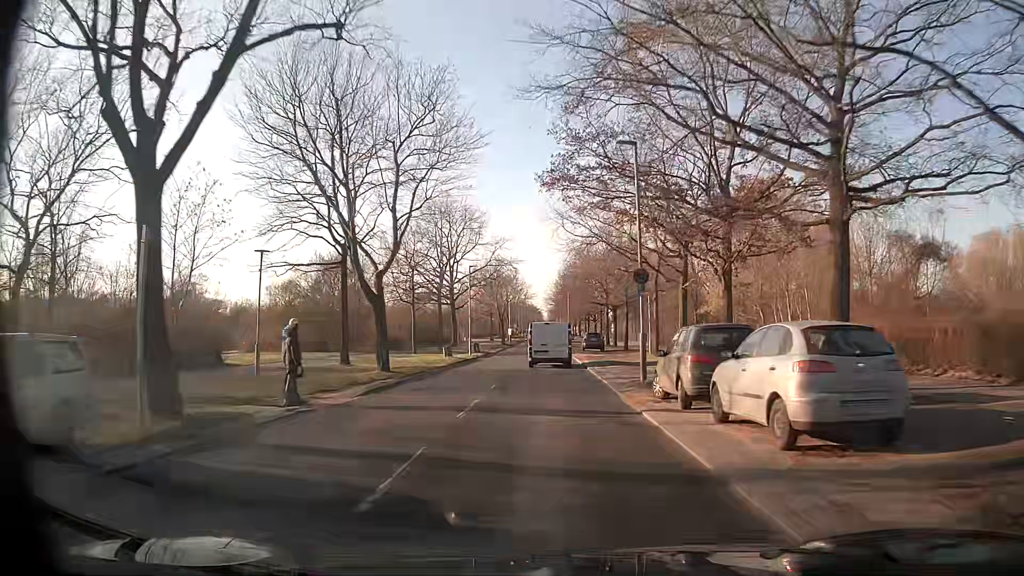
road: secondary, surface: asphalt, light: Day
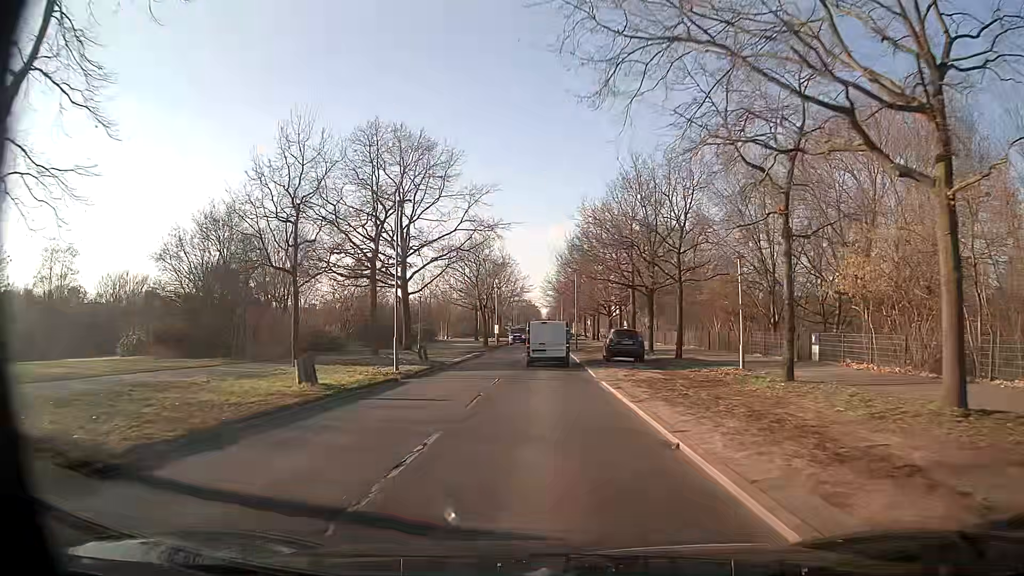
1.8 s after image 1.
(-0.1, +22.8) m; 0°
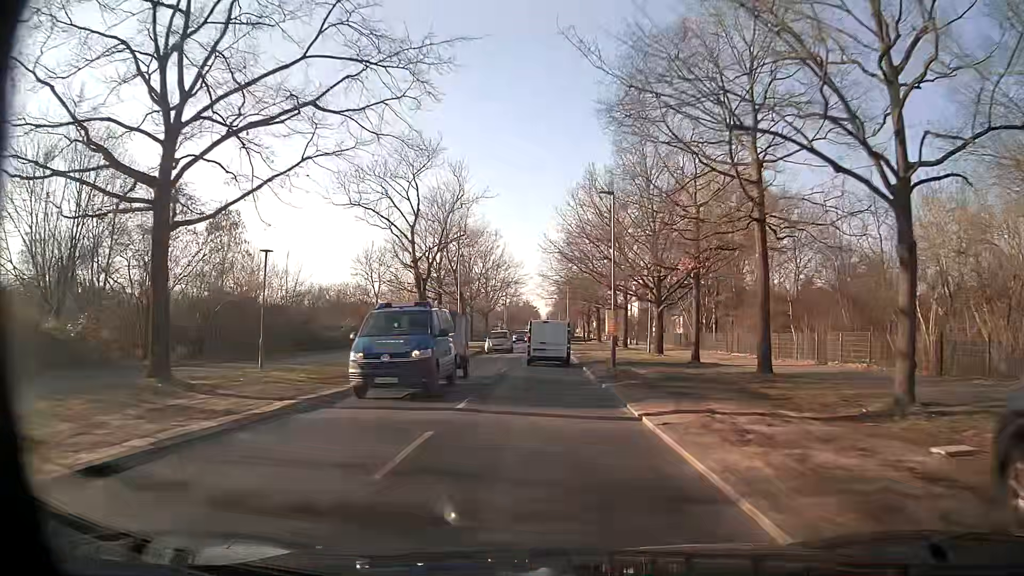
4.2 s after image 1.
(0.0, +30.6) m; 0°
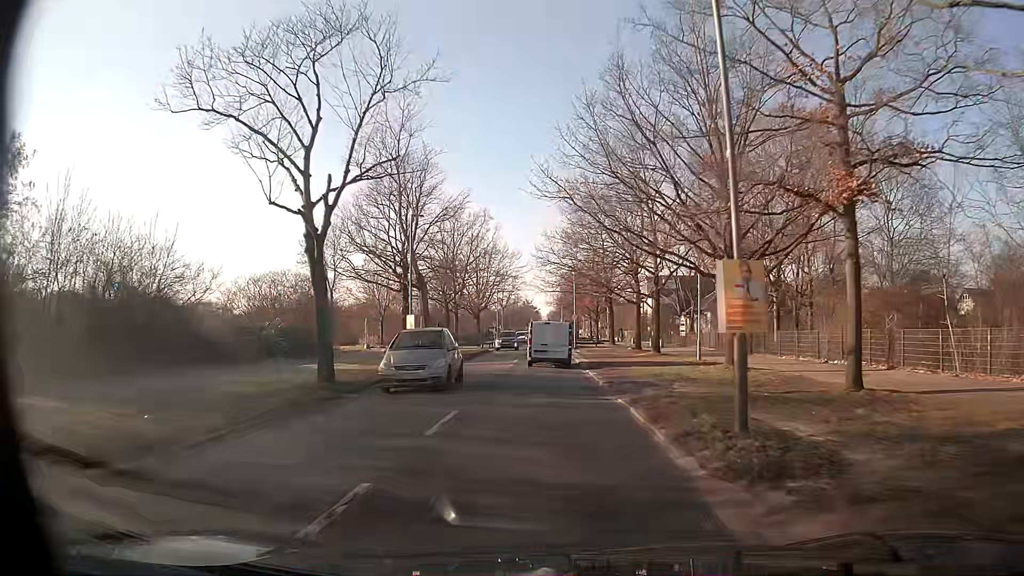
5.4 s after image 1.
(-0.1, +15.3) m; -1°
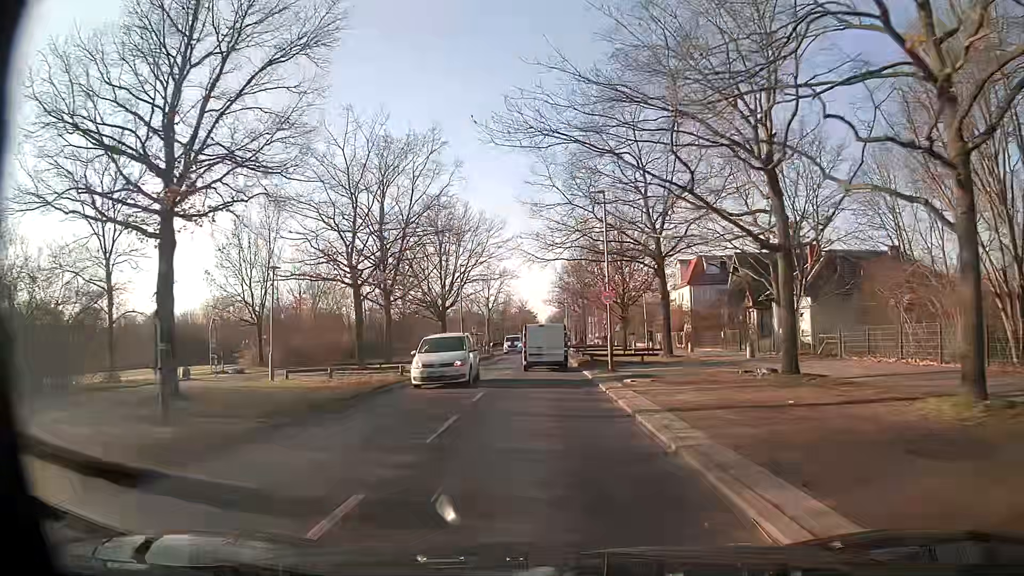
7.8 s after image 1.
(+0.4, +30.4) m; 0°
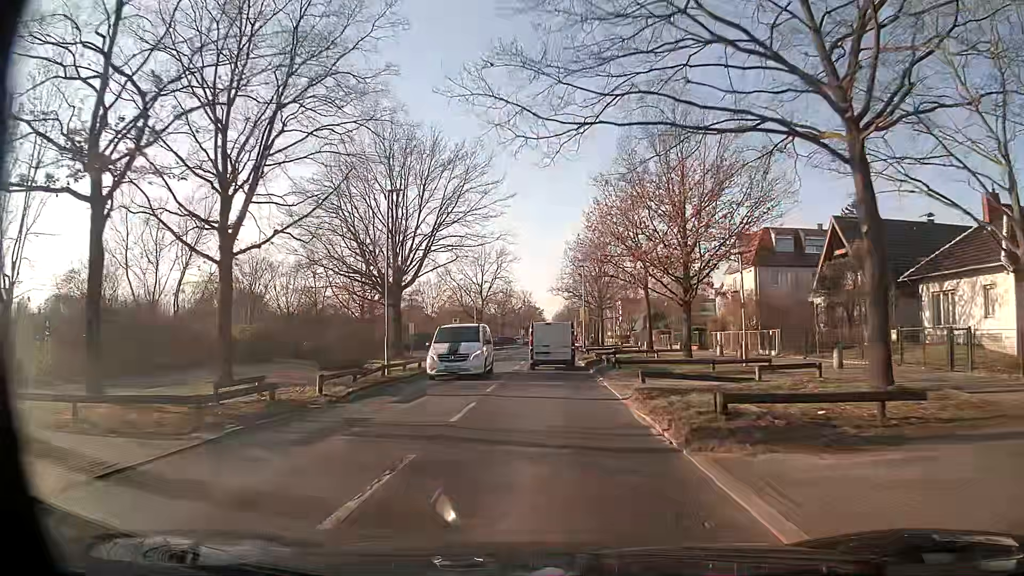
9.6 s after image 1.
(+0.3, +22.4) m; 0°
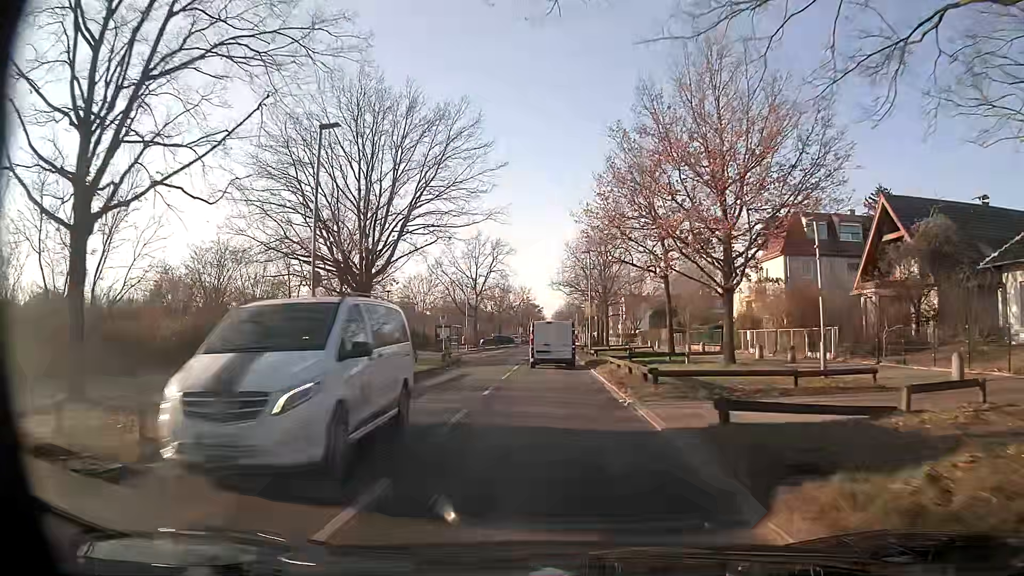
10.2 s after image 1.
(0.0, +7.3) m; 0°
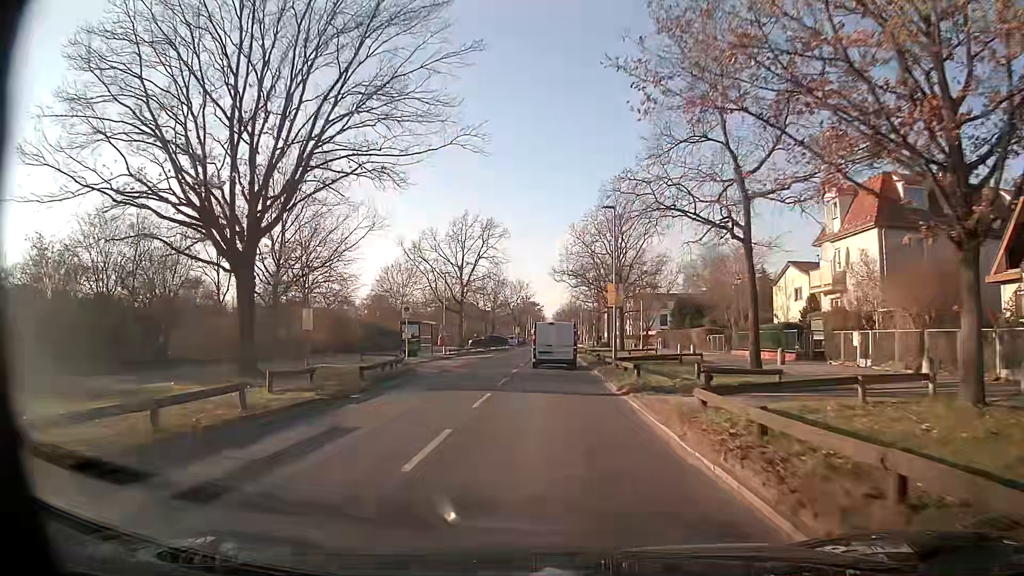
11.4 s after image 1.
(0.0, +14.8) m; 0°
